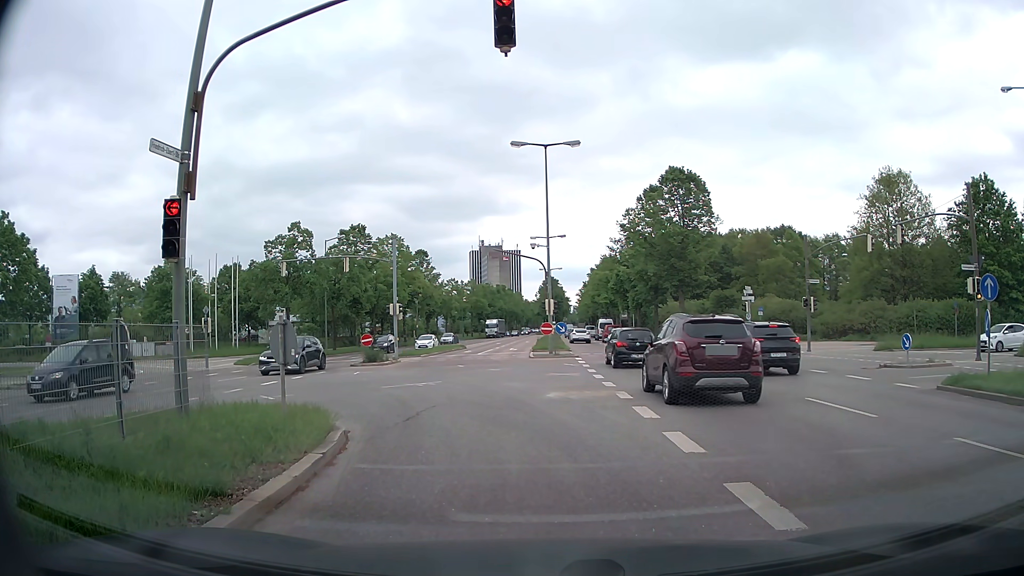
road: primary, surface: asphalt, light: Day
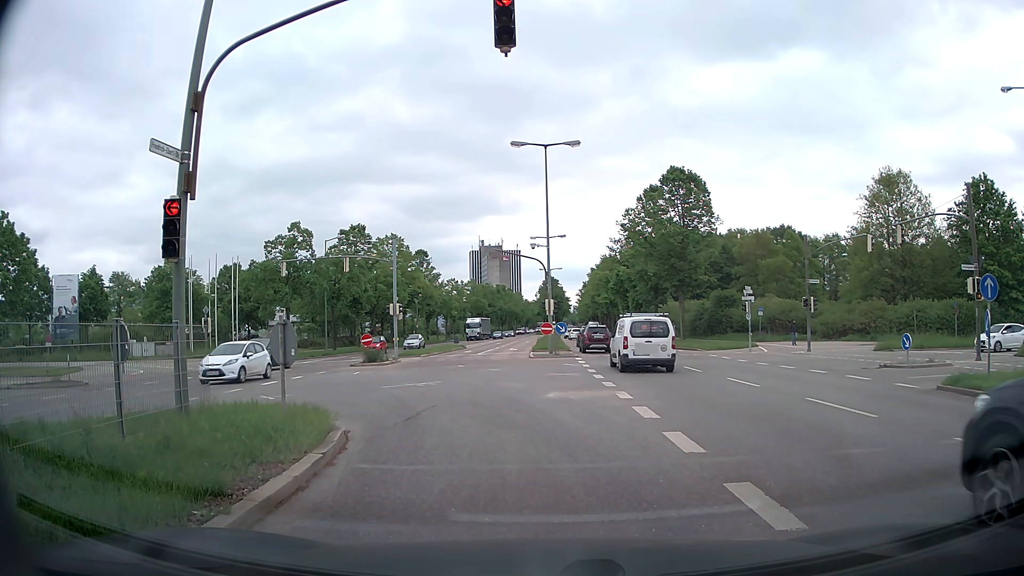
(0.0, 0.0) m; 0°
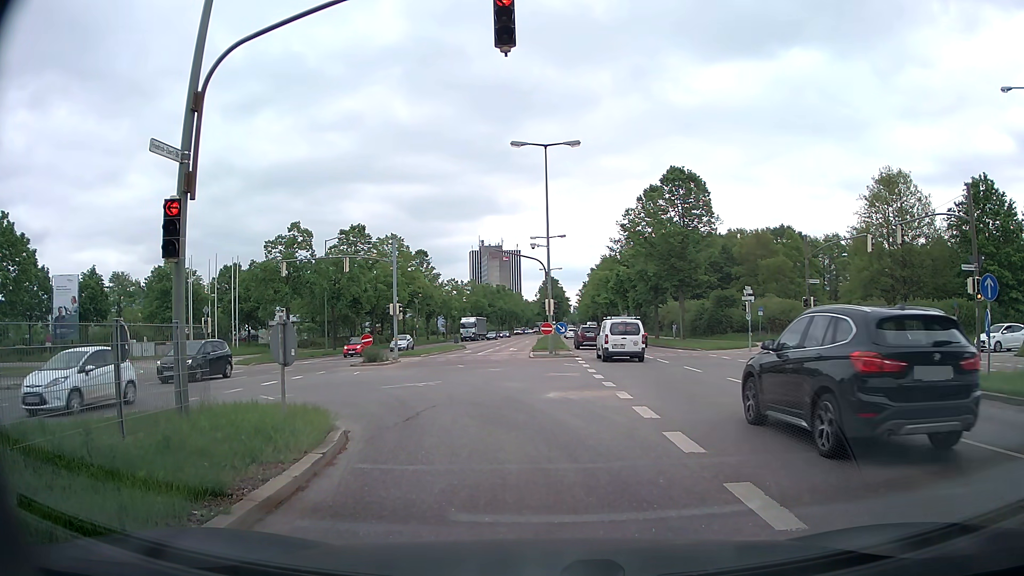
(0.0, 0.0) m; 0°
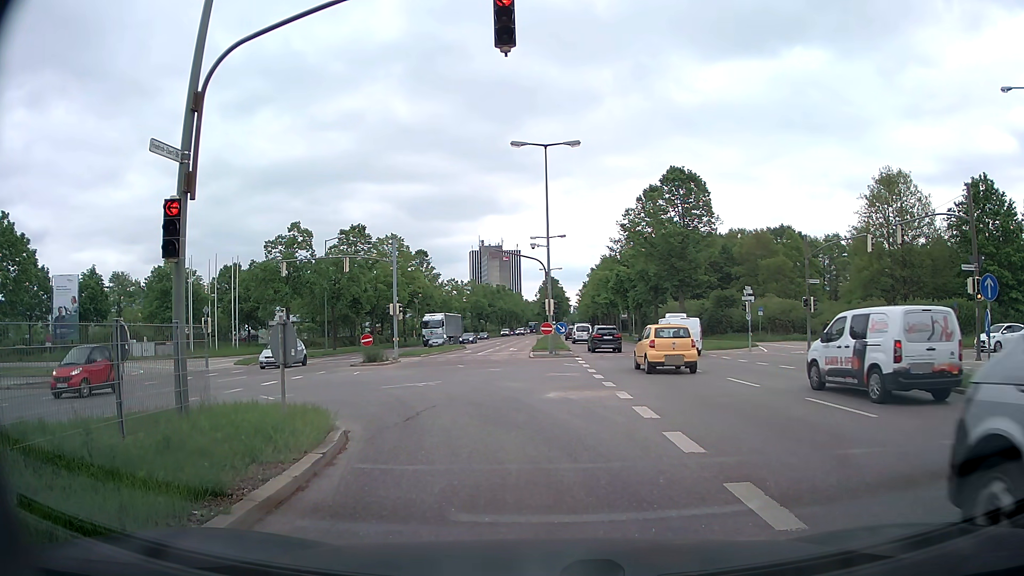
(0.0, 0.0) m; 0°
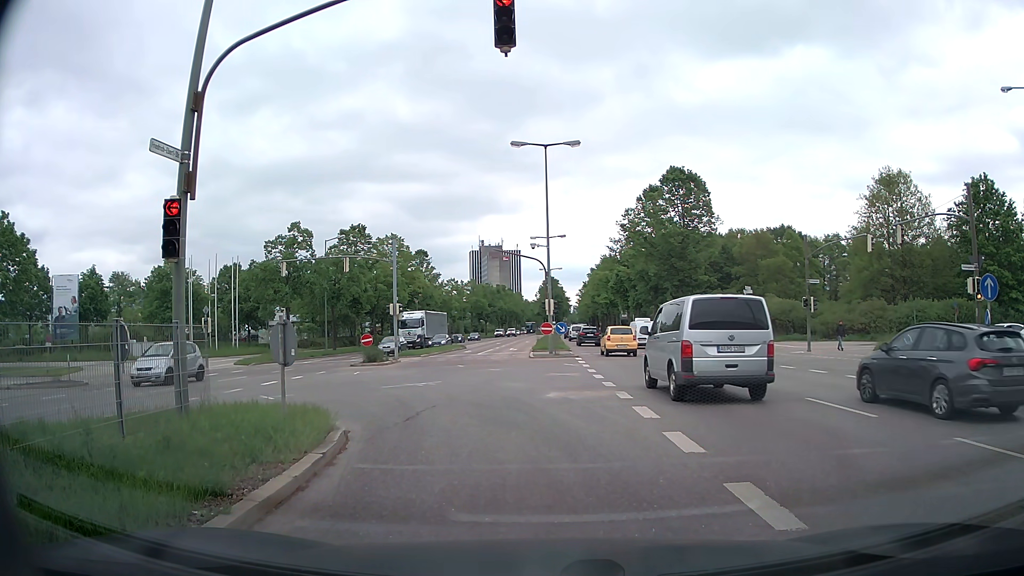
(0.0, 0.0) m; 0°
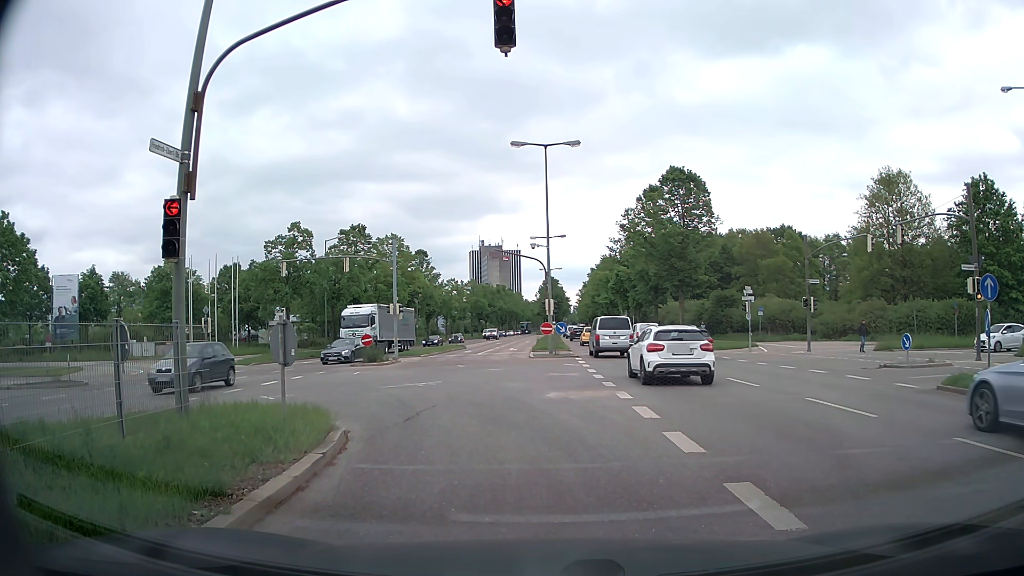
(0.0, 0.0) m; 0°
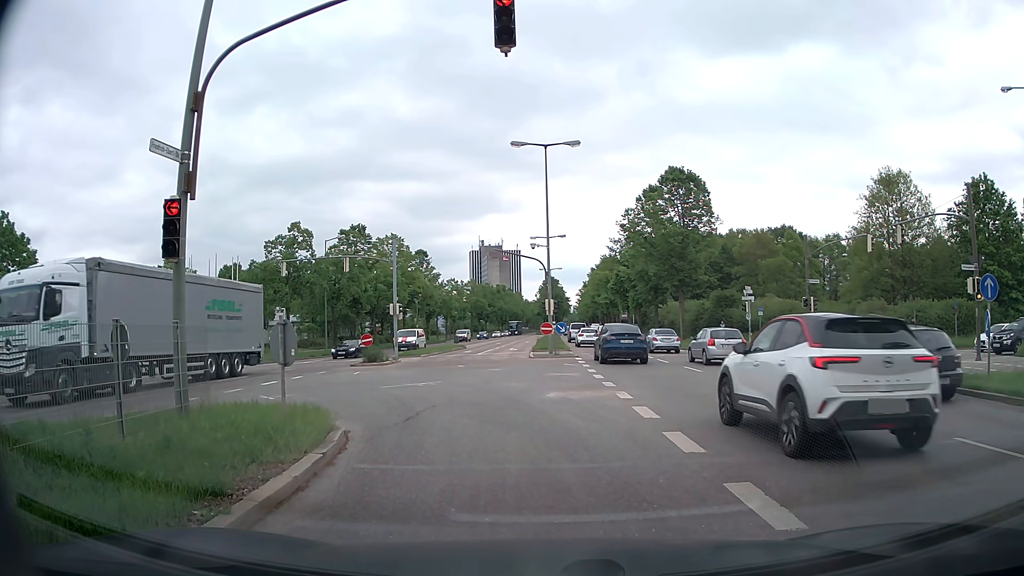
(0.0, 0.0) m; 0°
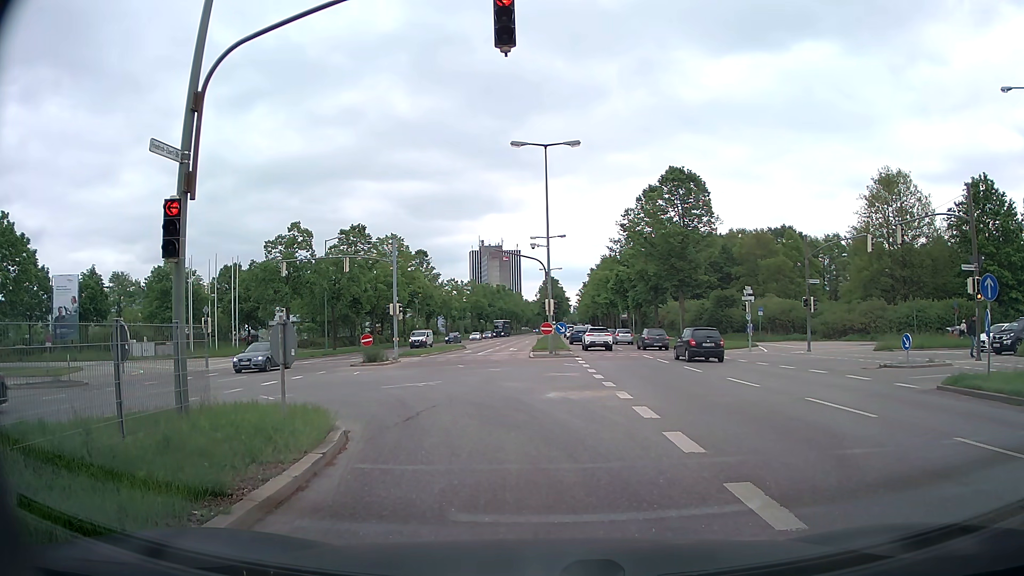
(0.0, 0.0) m; 0°
